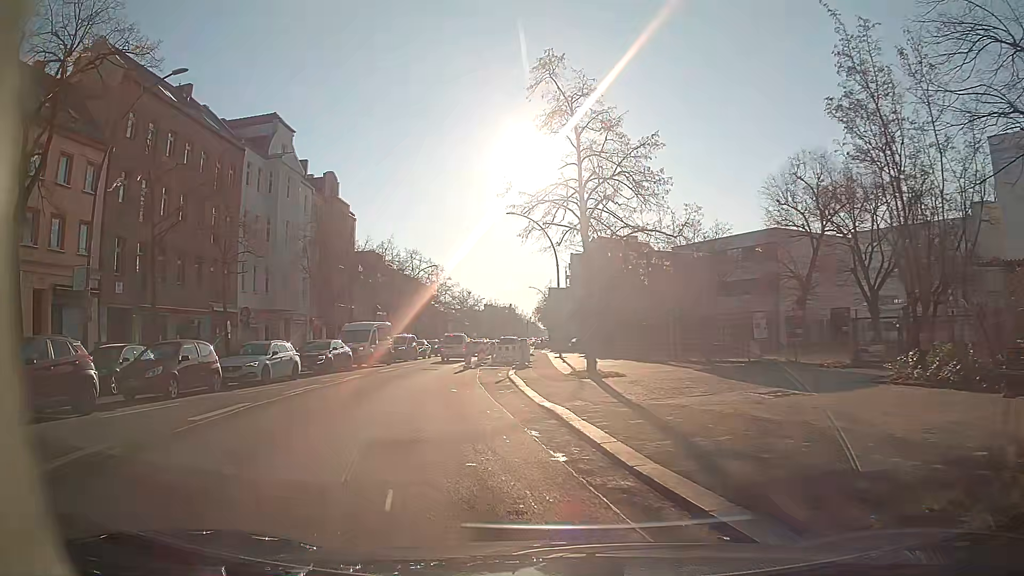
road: secondary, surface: asphalt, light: Day
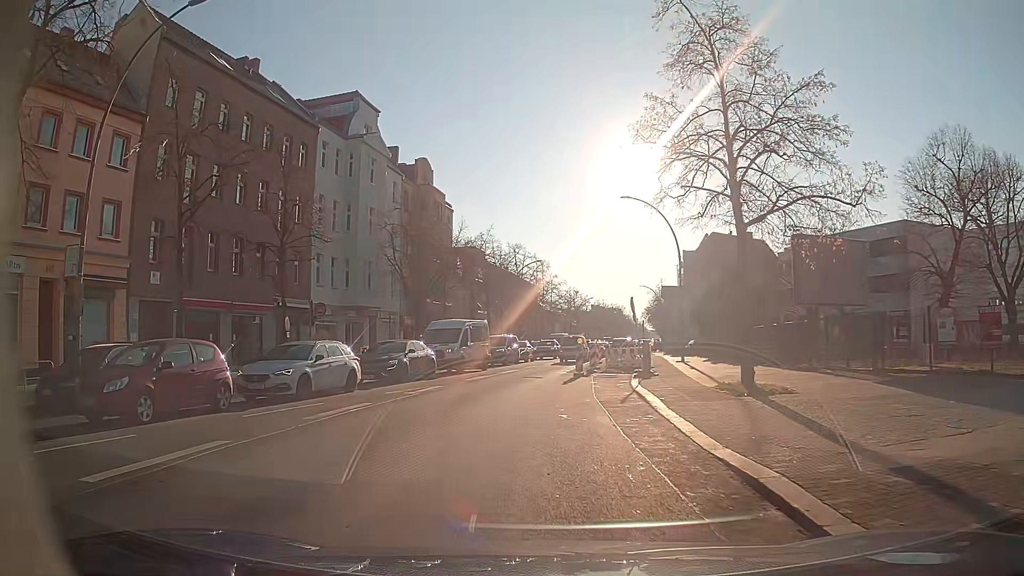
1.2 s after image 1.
(-0.5, +6.1) m; -8°
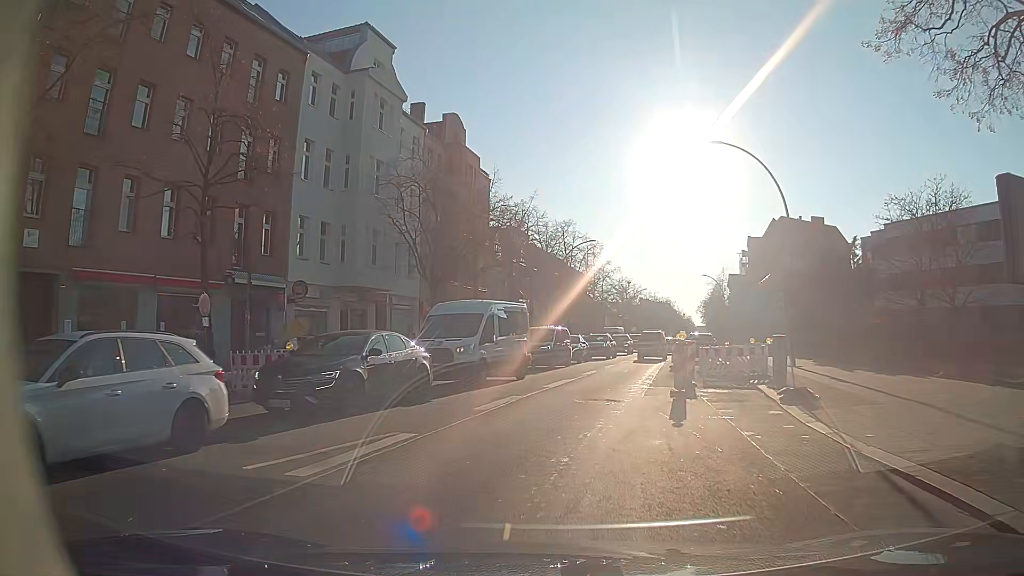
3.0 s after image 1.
(-0.8, +11.4) m; -5°
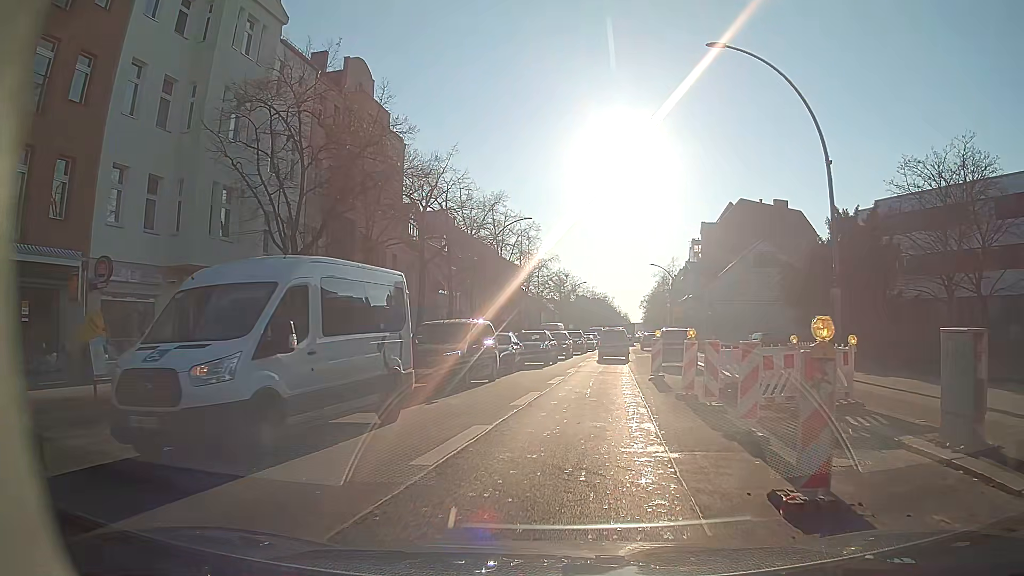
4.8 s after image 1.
(+0.4, +10.9) m; +6°
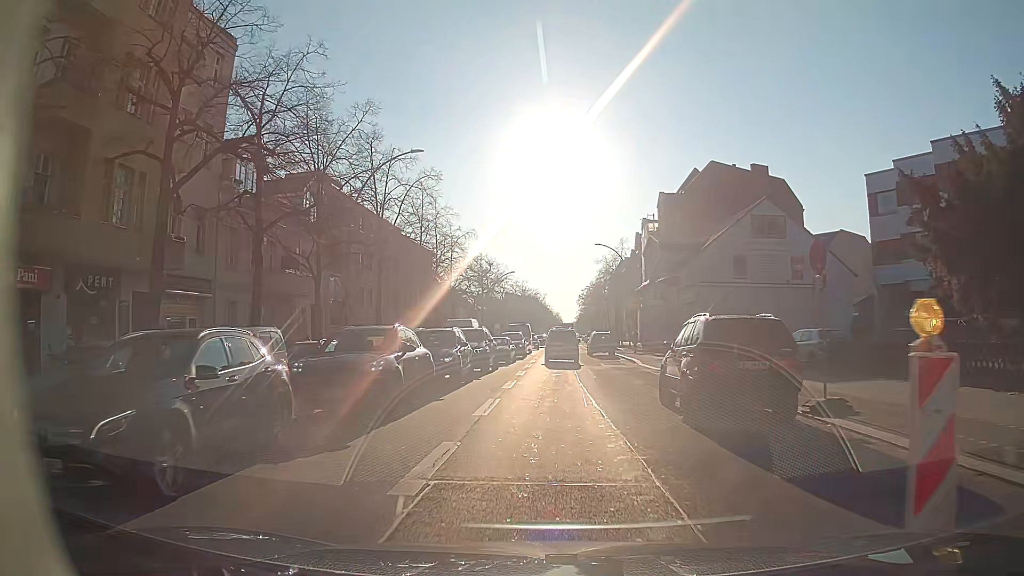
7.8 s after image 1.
(+1.2, +19.3) m; +6°
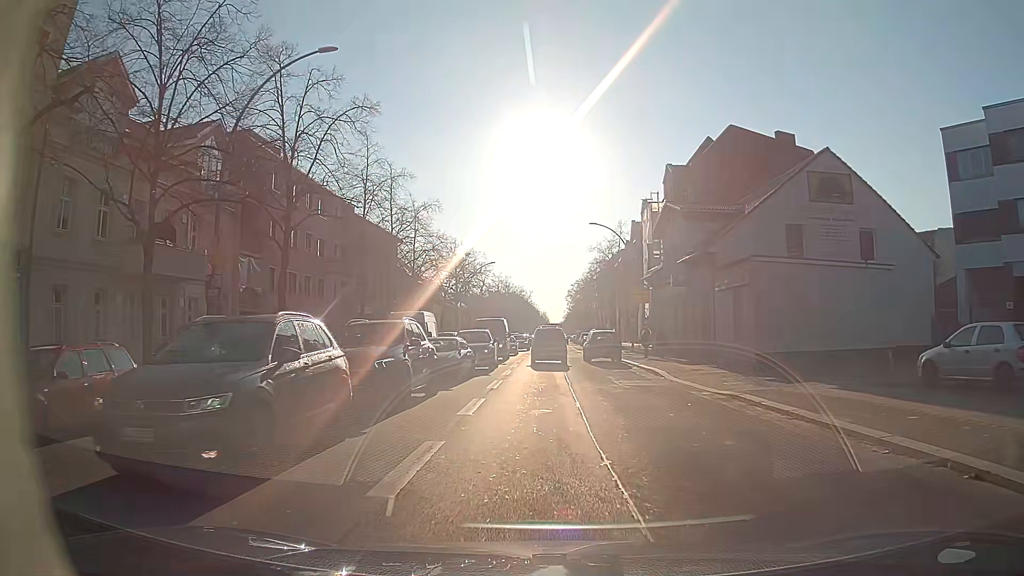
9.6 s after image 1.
(0.0, +12.3) m; 0°
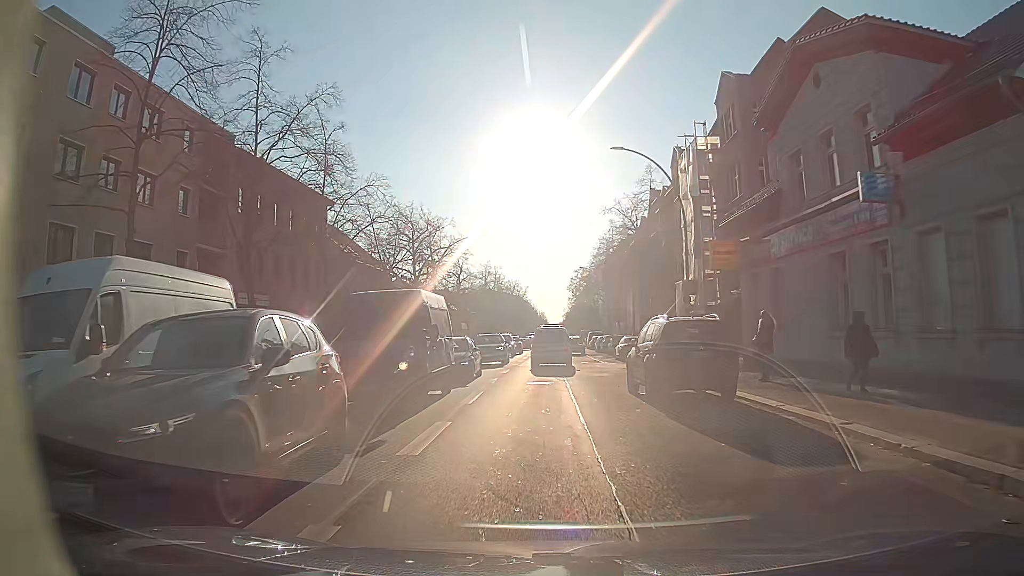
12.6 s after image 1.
(+0.1, +22.1) m; 0°
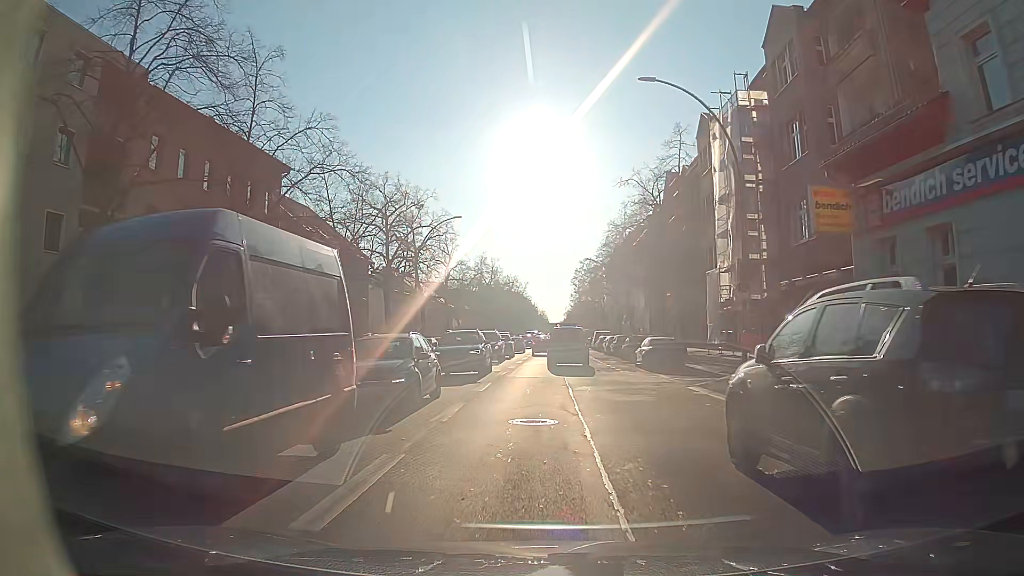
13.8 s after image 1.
(0.0, +9.3) m; 0°
(0, +10) (0, +20) (+1, +30) (+2, +40) (+2, +50) (+3, +60) (+3, +70) (+3, +80) (+4, +90) (+4, +100) m
